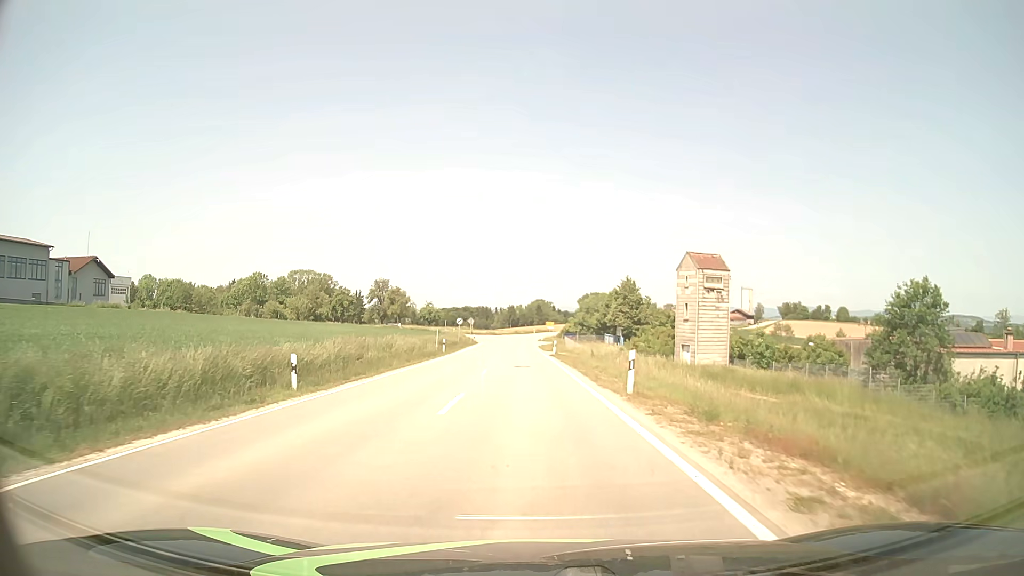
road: tertiary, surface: asphalt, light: Day
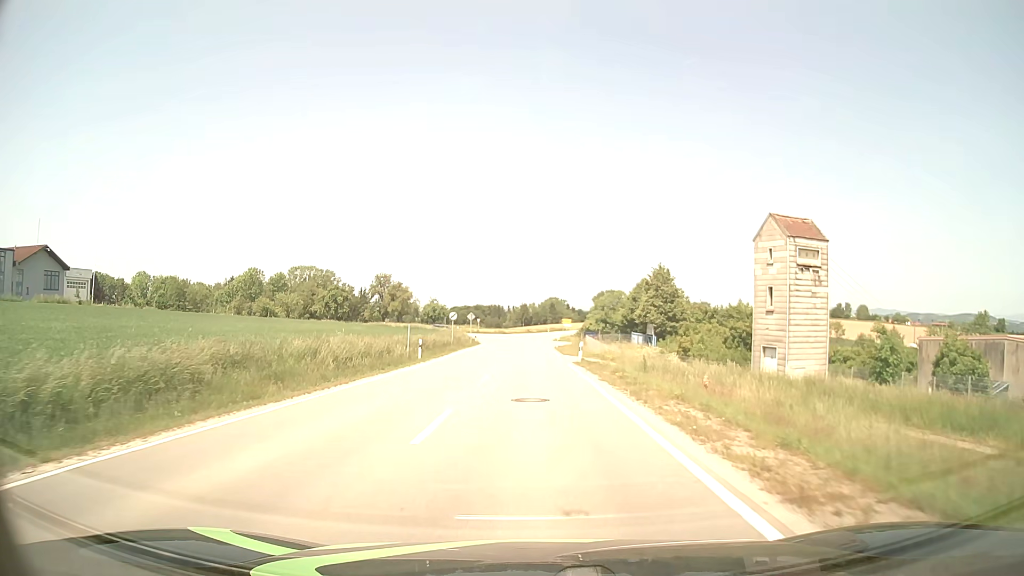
(-0.1, +15.2) m; -1°
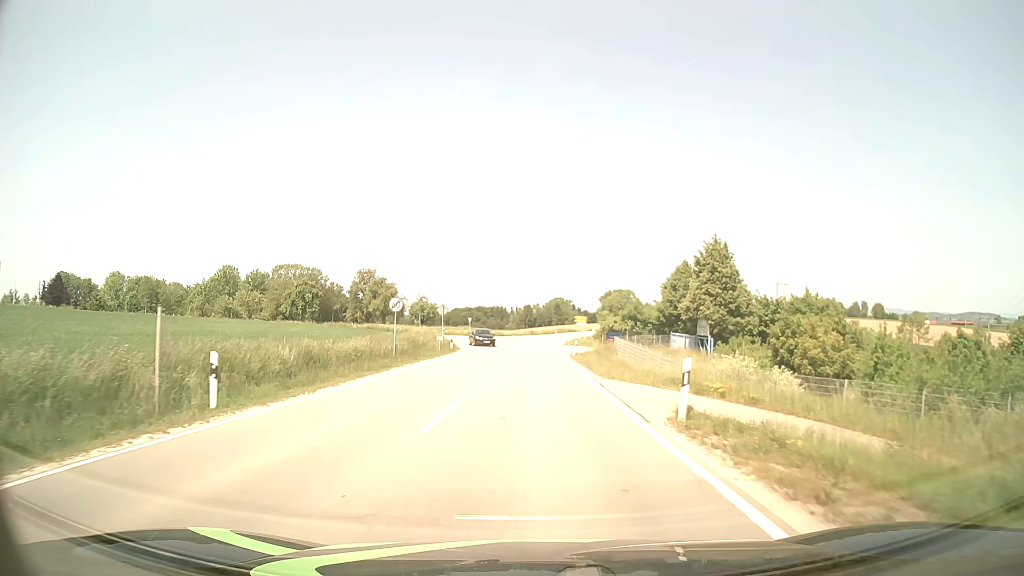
(-0.1, +22.8) m; 0°
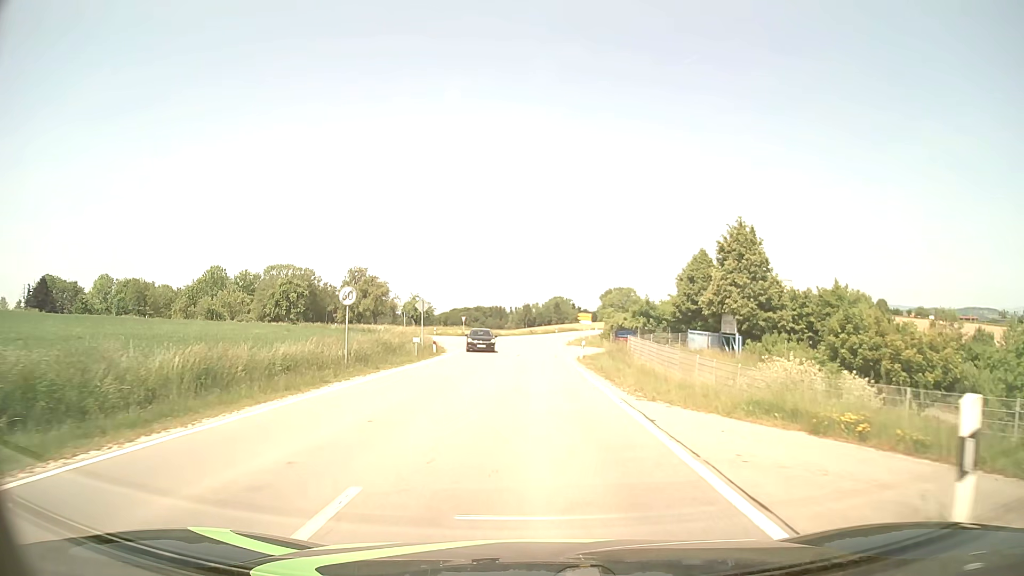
(0.0, +7.6) m; 0°
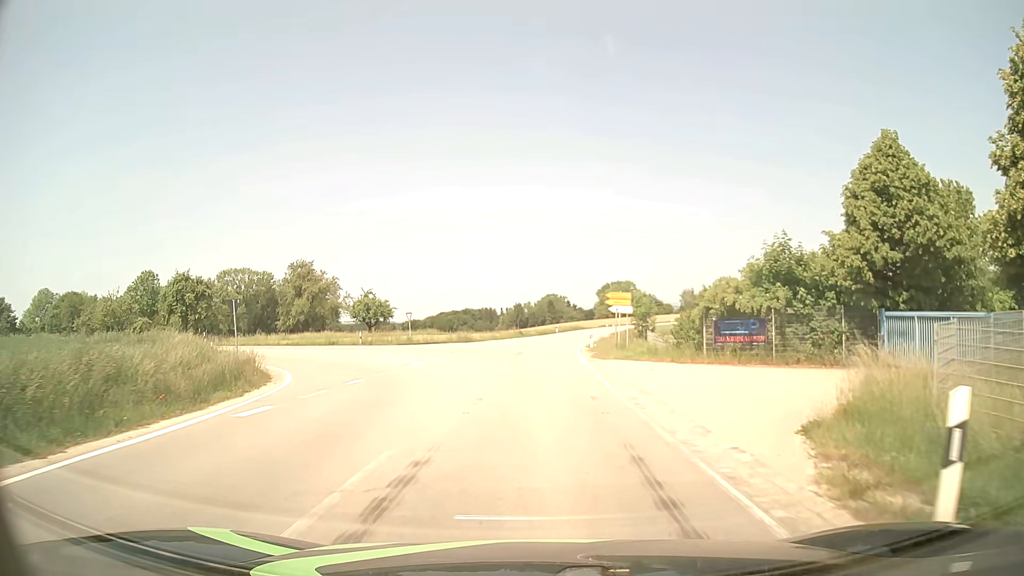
(+0.2, +33.6) m; +1°
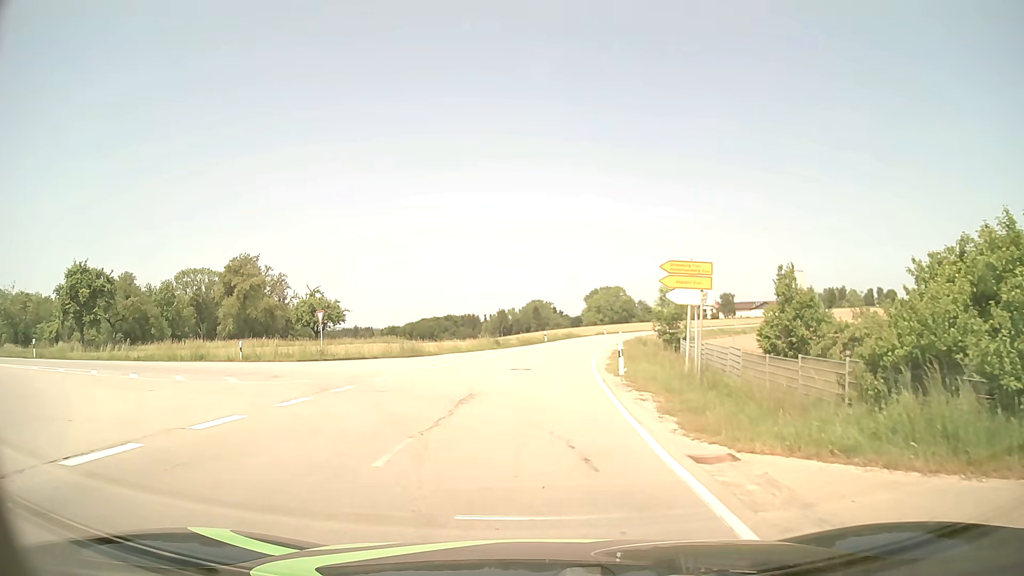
(+0.2, +19.2) m; +1°
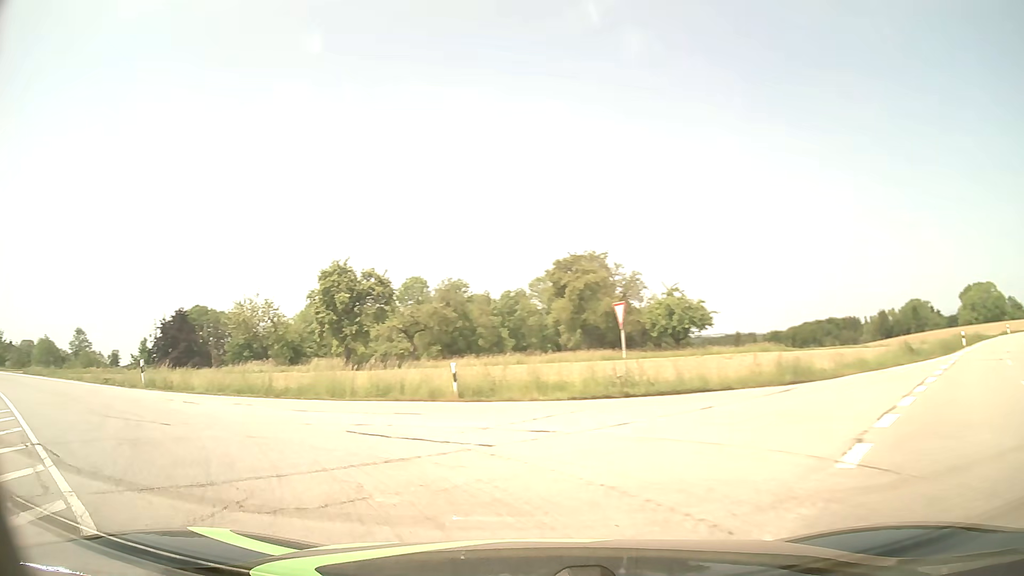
(-2.0, +17.0) m; -32°
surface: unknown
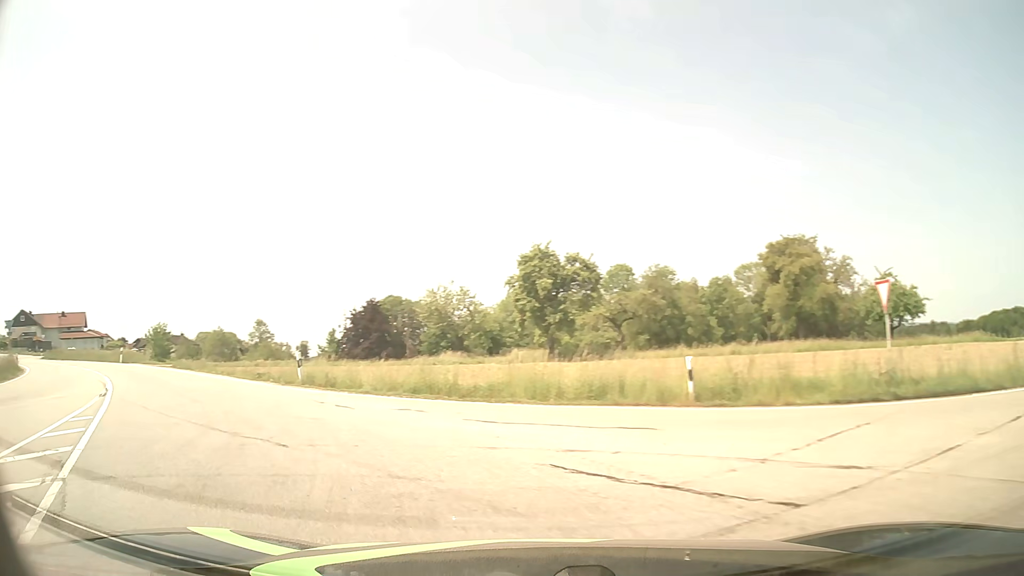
(-0.6, +4.0) m; -17°
(-3, +9) (-9, +17) (-16, +25) (-23, +31) (-31, +38) (-39, +43) (-48, +48) (-57, +53) (-65, +58) (-74, +64) m
